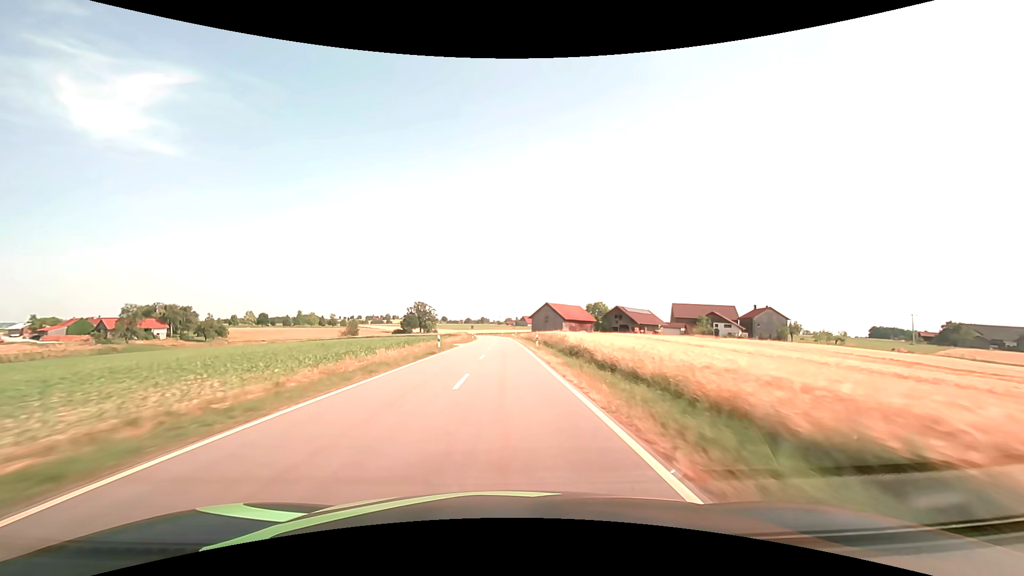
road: tertiary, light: Day
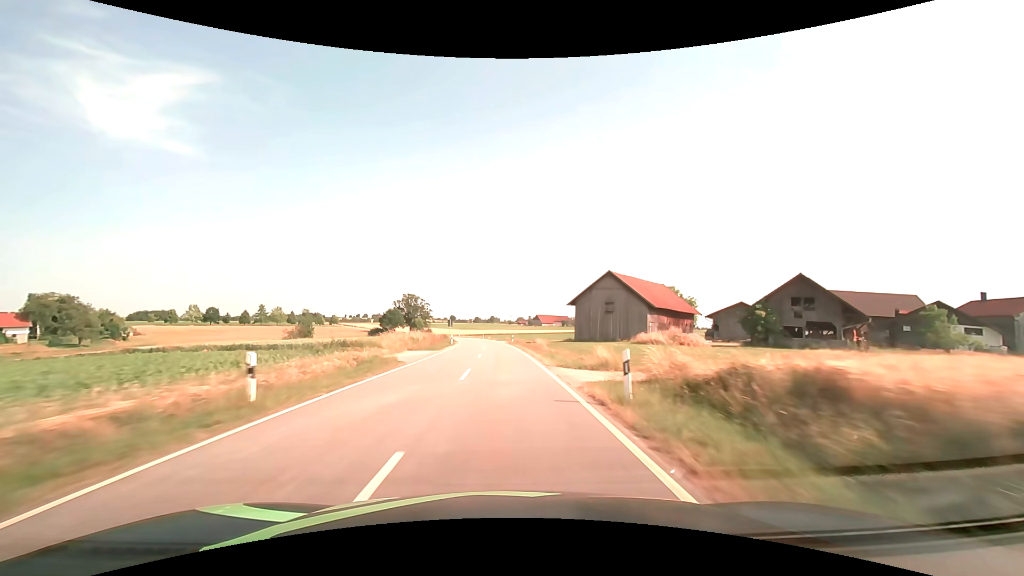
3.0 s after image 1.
(-0.4, +70.8) m; -1°
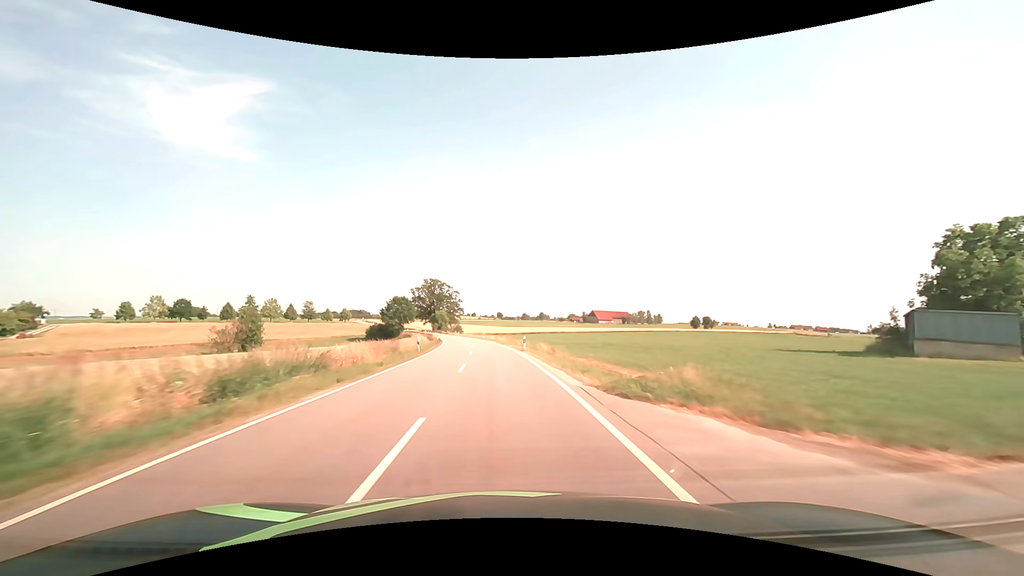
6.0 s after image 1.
(-2.7, +71.0) m; -5°
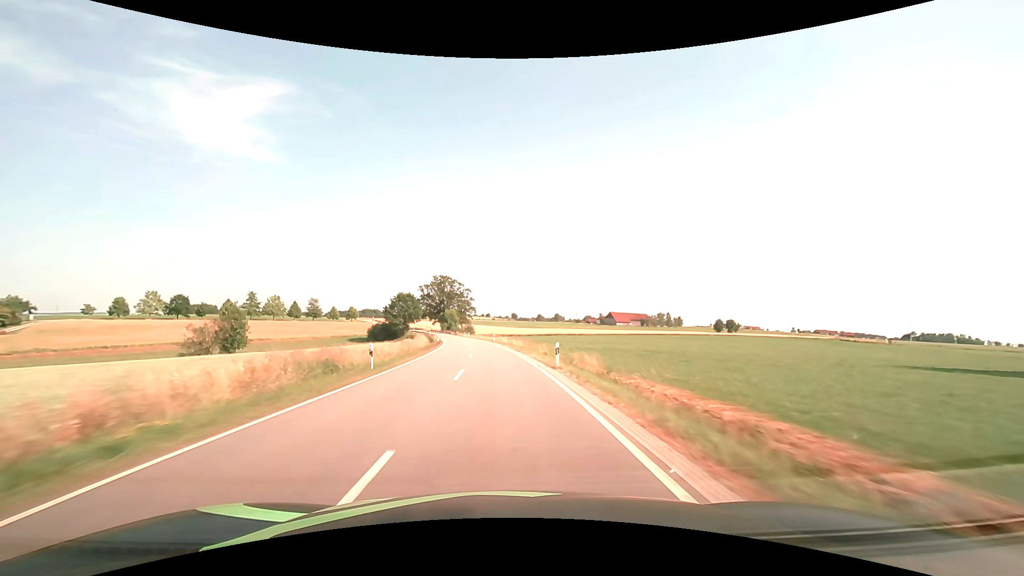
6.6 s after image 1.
(-0.2, +14.2) m; -2°
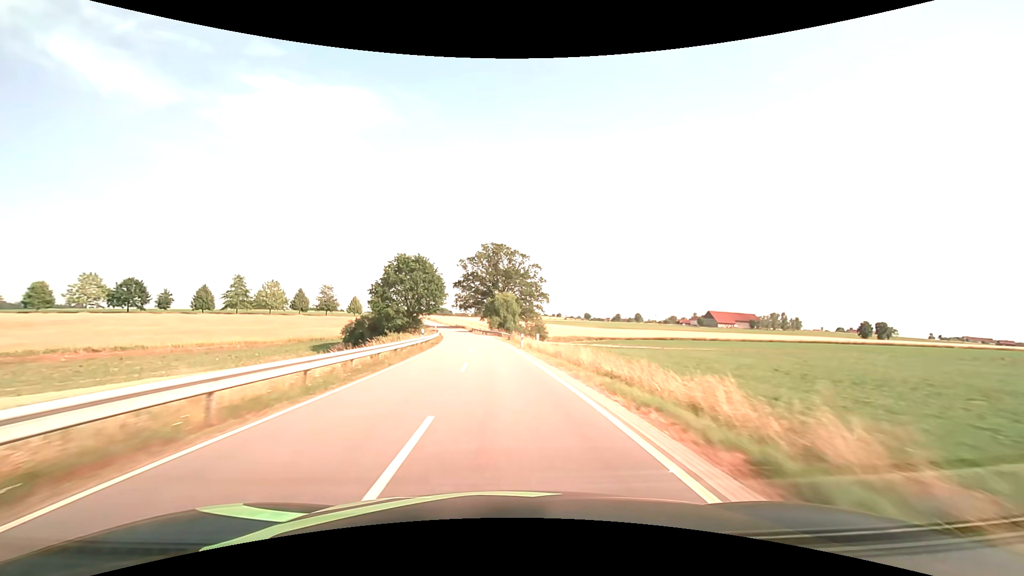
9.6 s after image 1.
(-5.1, +70.9) m; -8°
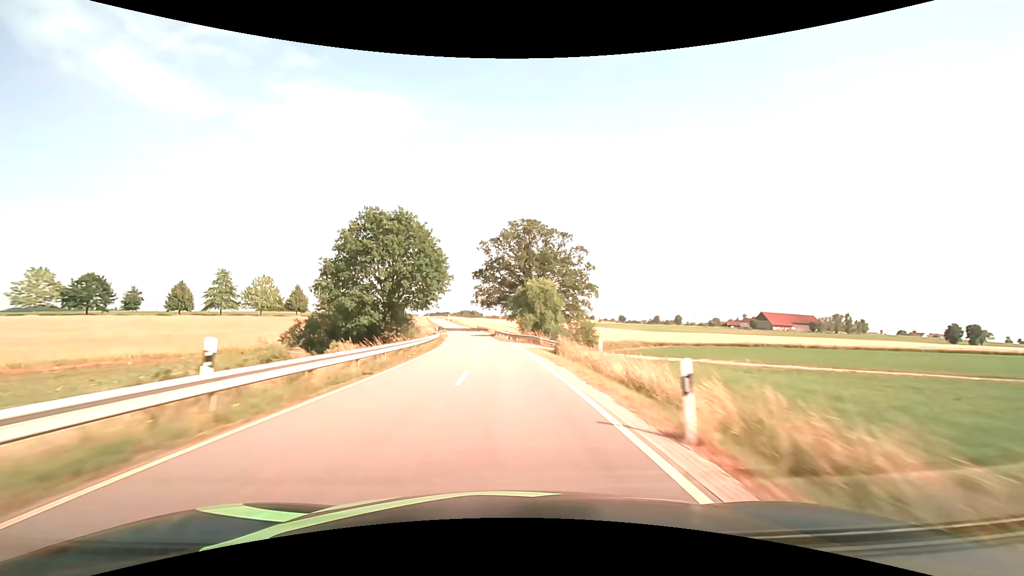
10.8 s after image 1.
(-0.8, +28.4) m; -4°
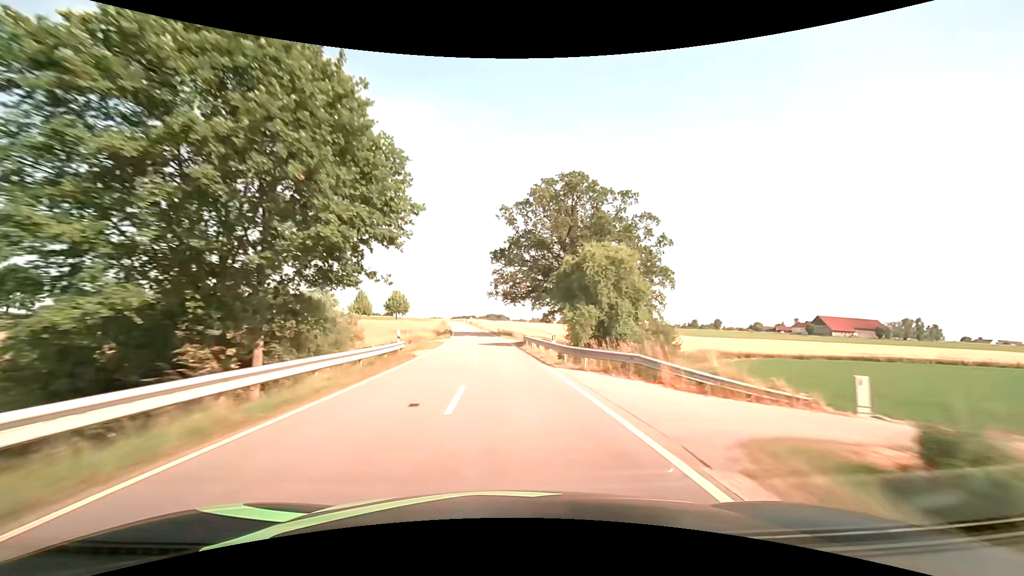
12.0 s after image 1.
(-0.8, +28.4) m; -3°
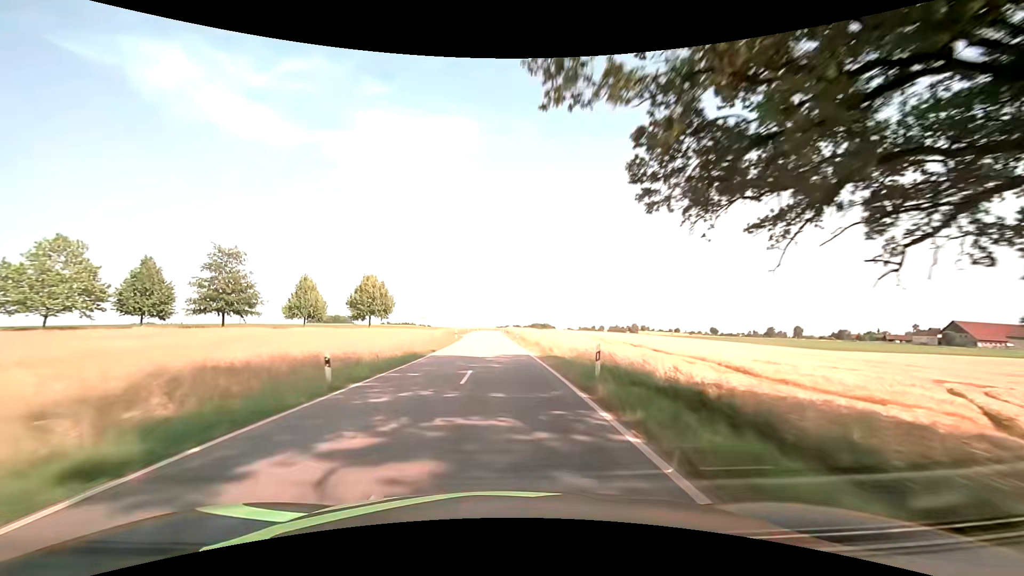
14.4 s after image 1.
(-2.4, +56.4) m; -5°
(0, +10) (0, +20) (-1, +30) (-1, +40) (-1, +50) (-1, +60) (-2, +70) (-2, +80) (-3, +90) (-3, +100) m
